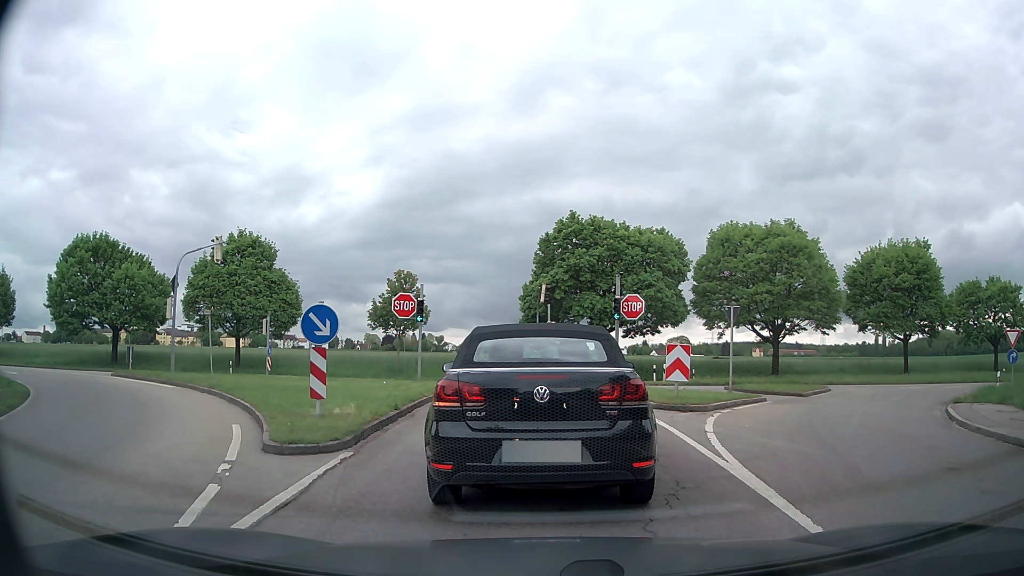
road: residential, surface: asphalt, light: Day
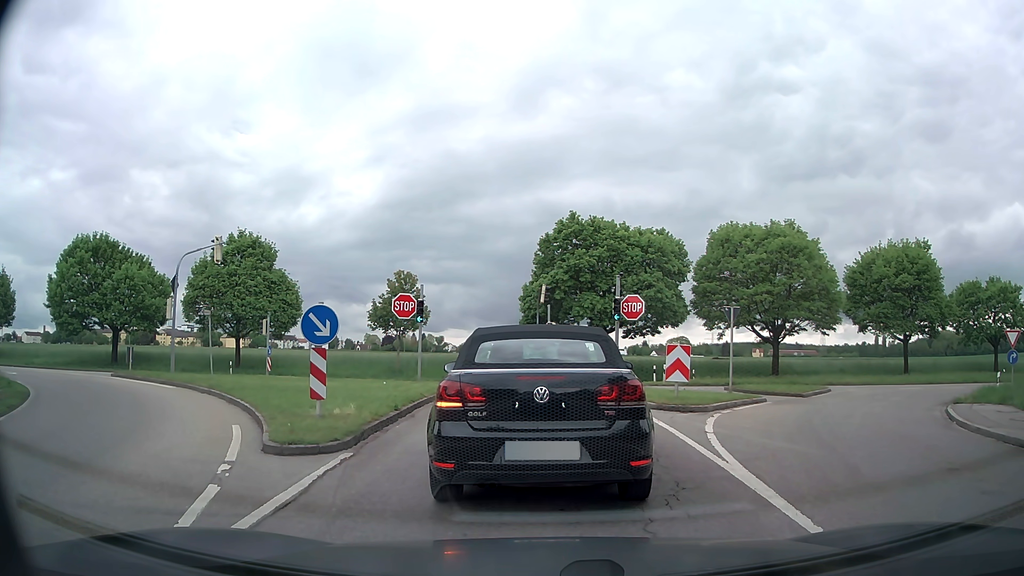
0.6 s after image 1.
(0.0, 0.0) m; 0°
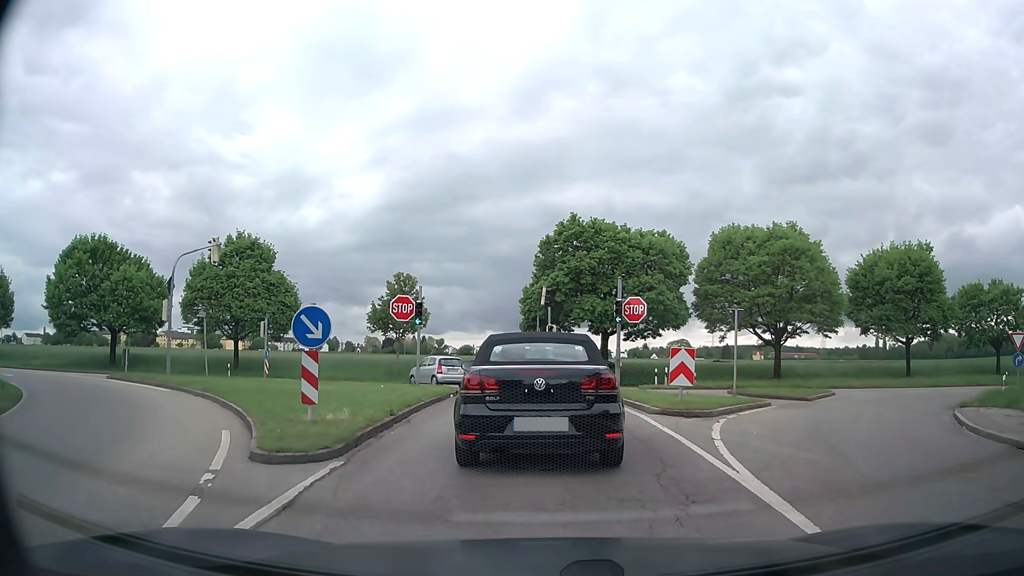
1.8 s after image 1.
(0.0, +0.4) m; 0°
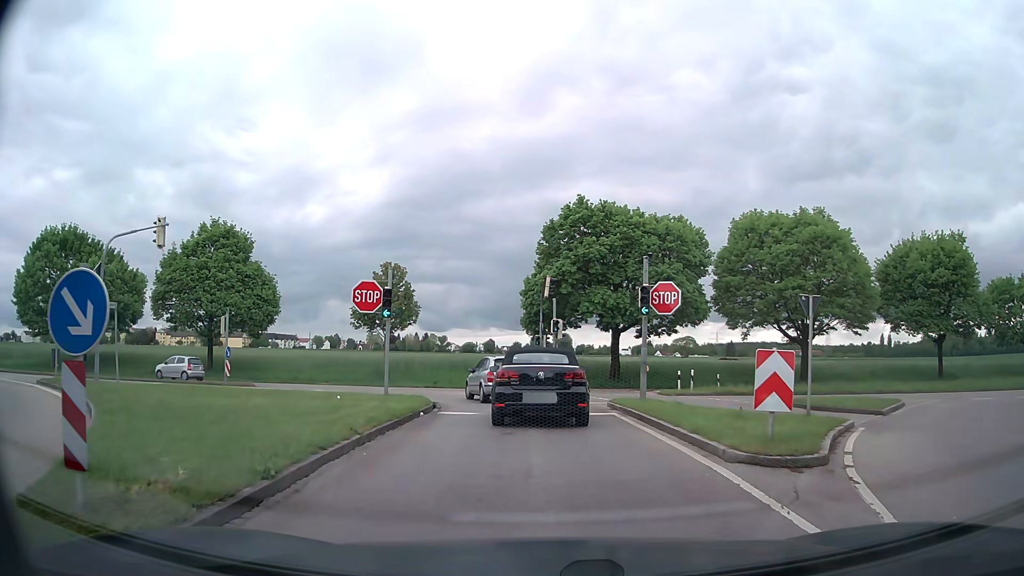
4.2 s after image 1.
(+0.1, +5.8) m; +1°
(0, +10) (-1, +20) (-4, +29) (-12, +35) (-22, +38) (-32, +40) (-42, +41) (-52, +41) (-62, +43) (-71, +44) m
